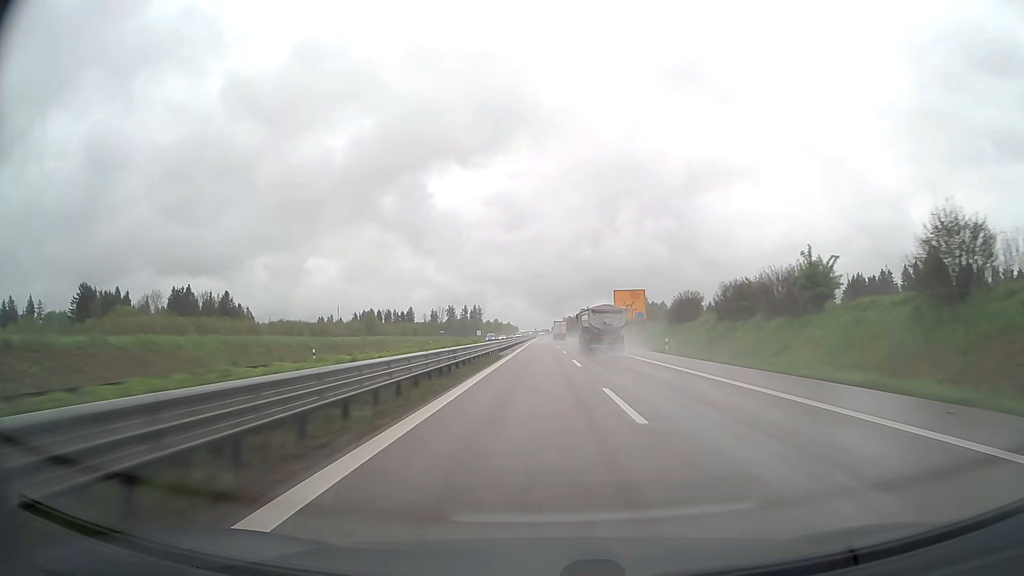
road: trunk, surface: asphalt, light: Day
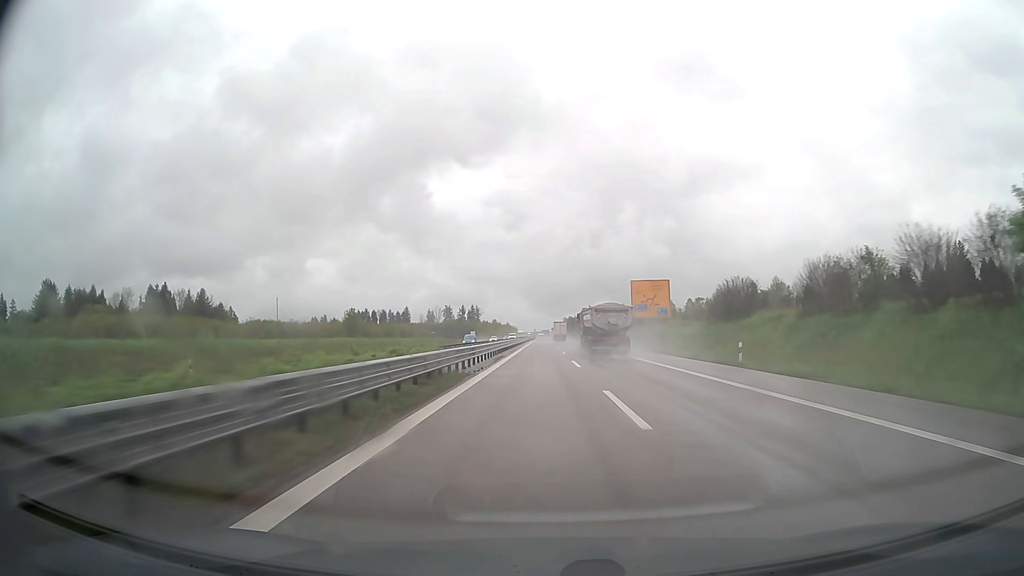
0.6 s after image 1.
(0.0, +18.0) m; 0°
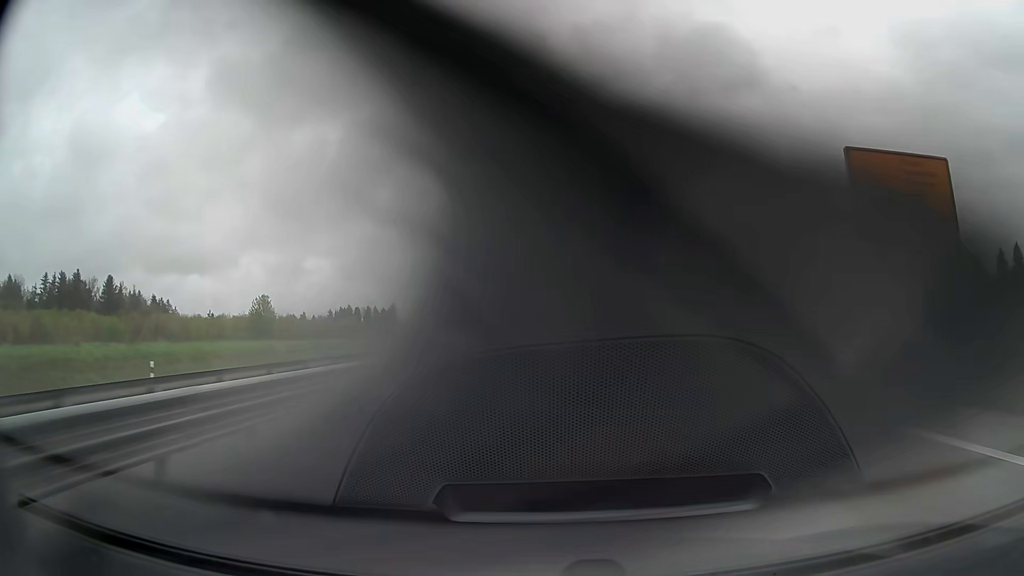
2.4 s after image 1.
(0.0, +53.5) m; 0°
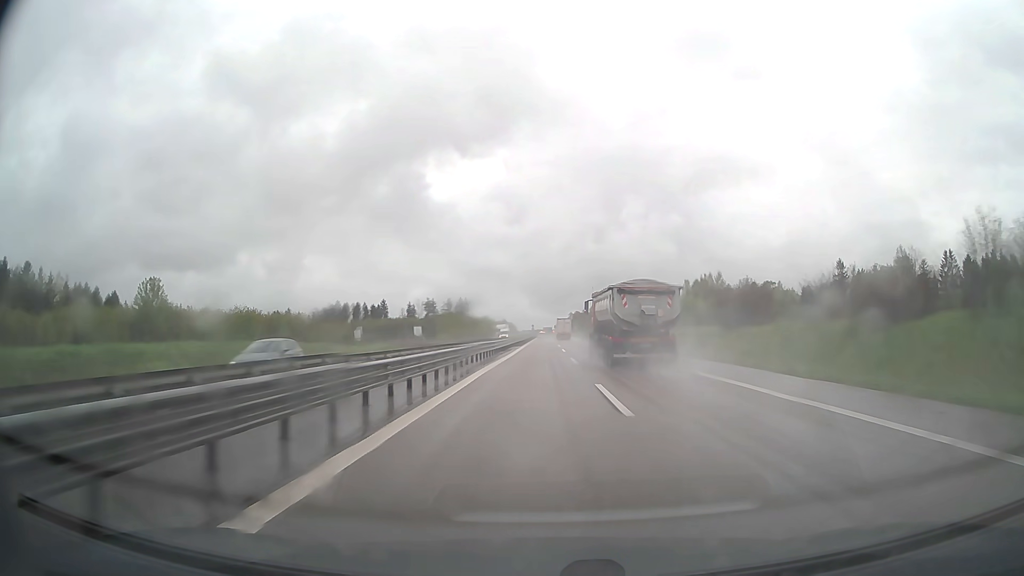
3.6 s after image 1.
(0.0, +35.1) m; 0°
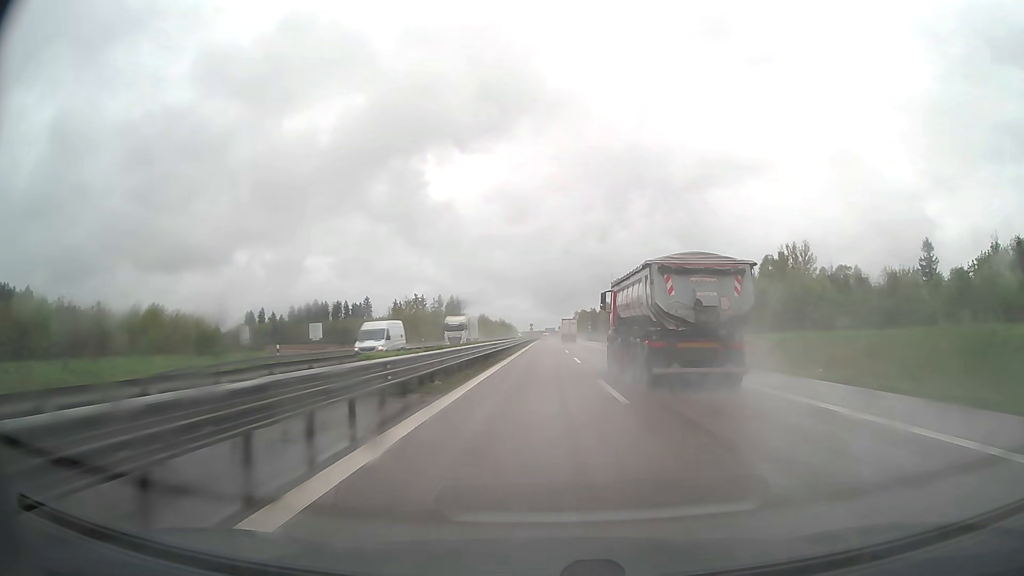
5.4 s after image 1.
(-0.1, +51.5) m; 0°
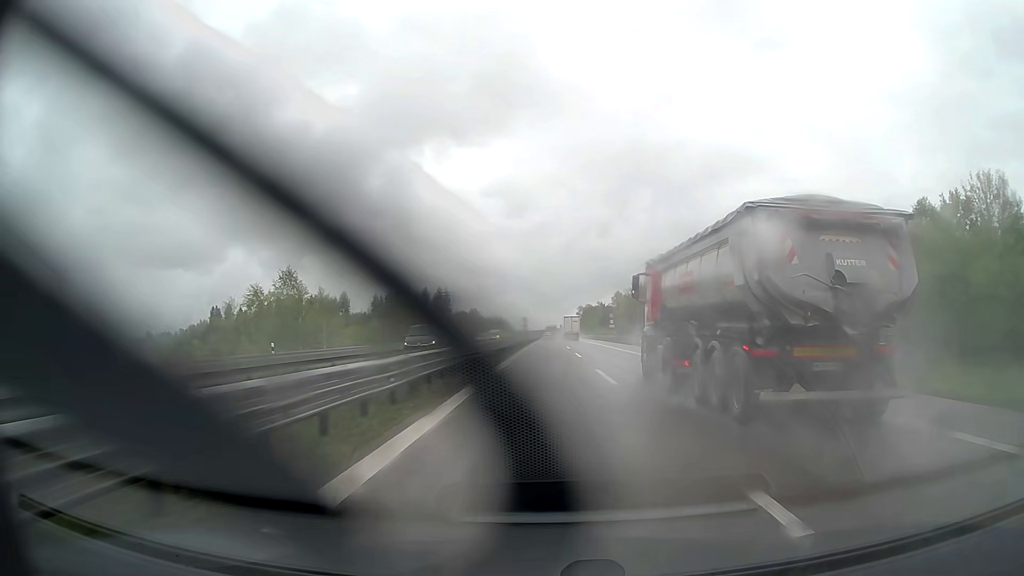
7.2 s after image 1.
(-0.1, +49.6) m; 0°
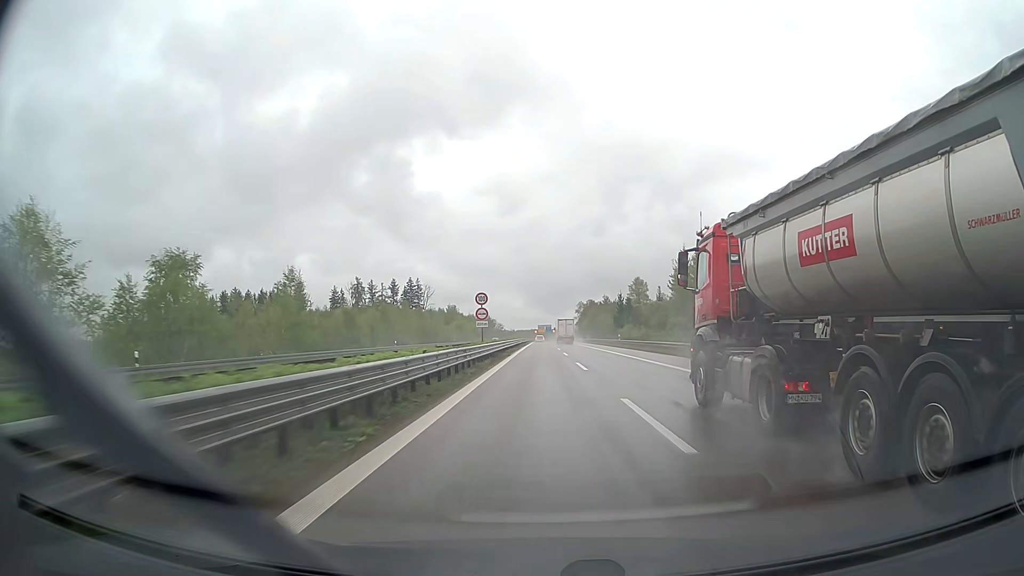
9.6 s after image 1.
(+0.3, +63.2) m; +1°
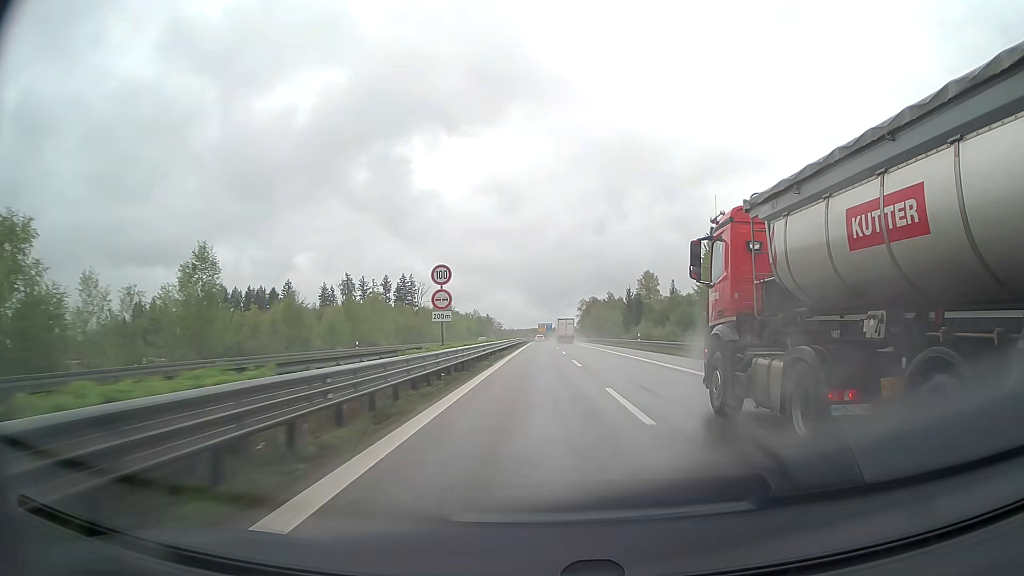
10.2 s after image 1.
(0.0, +15.6) m; 0°
(0, +10) (0, +20) (0, +30) (0, +40) (0, +50) (0, +60) (0, +70) (-1, +80) (-1, +90) (-1, +100) m
